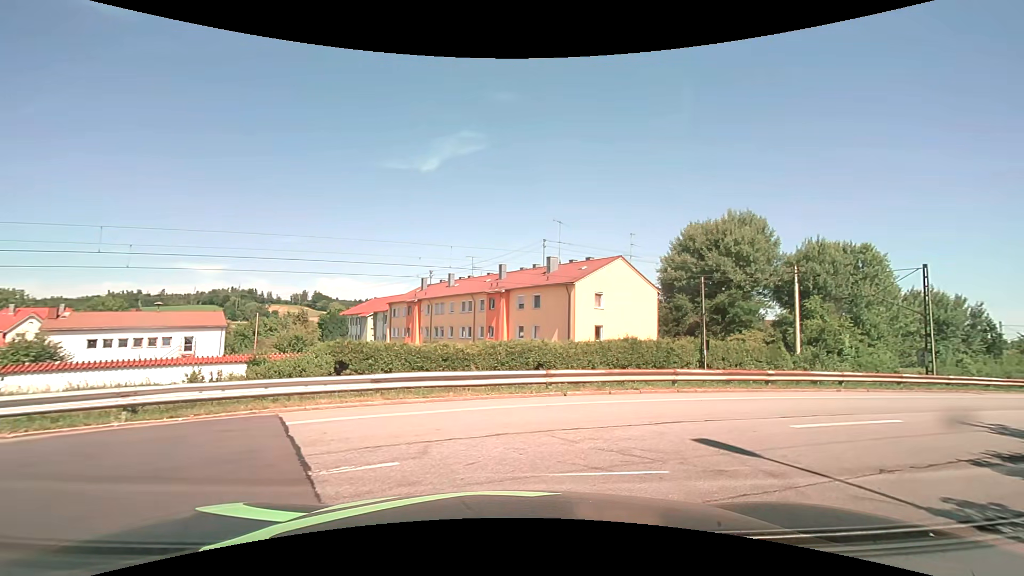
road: unclassified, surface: asphalt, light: Day
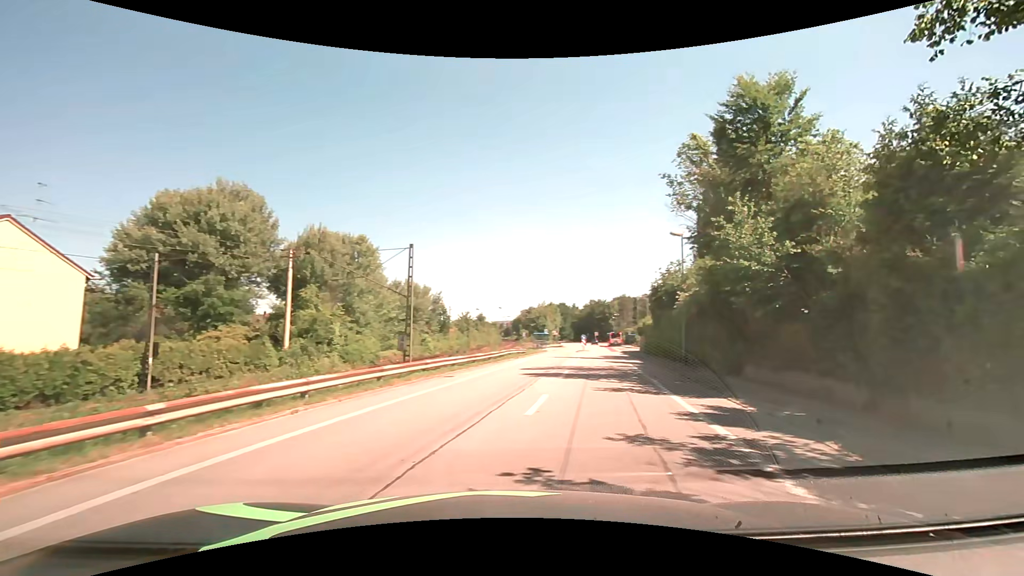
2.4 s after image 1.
(+3.9, +8.1) m; +50°
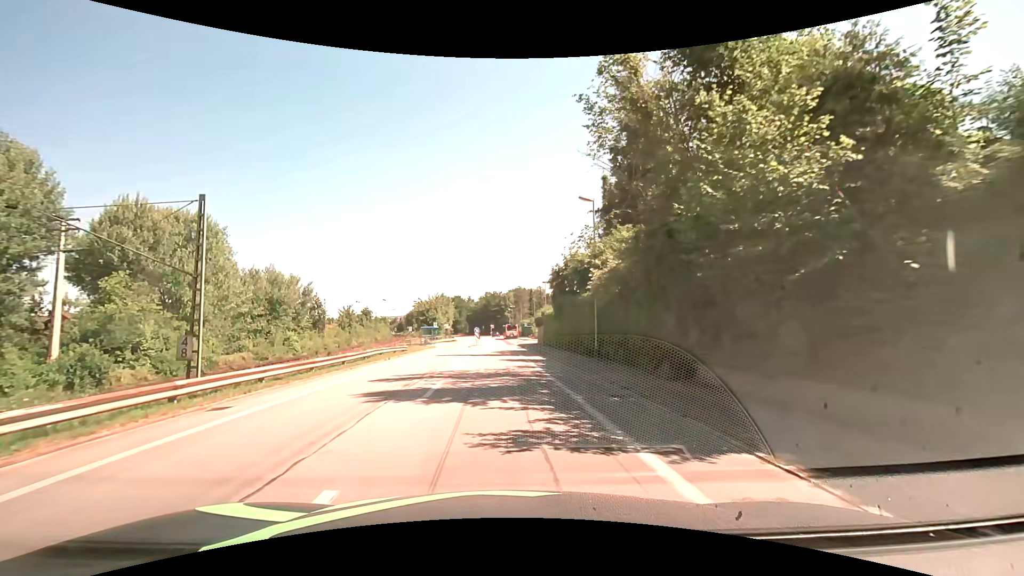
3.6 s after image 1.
(+1.5, +7.7) m; +14°
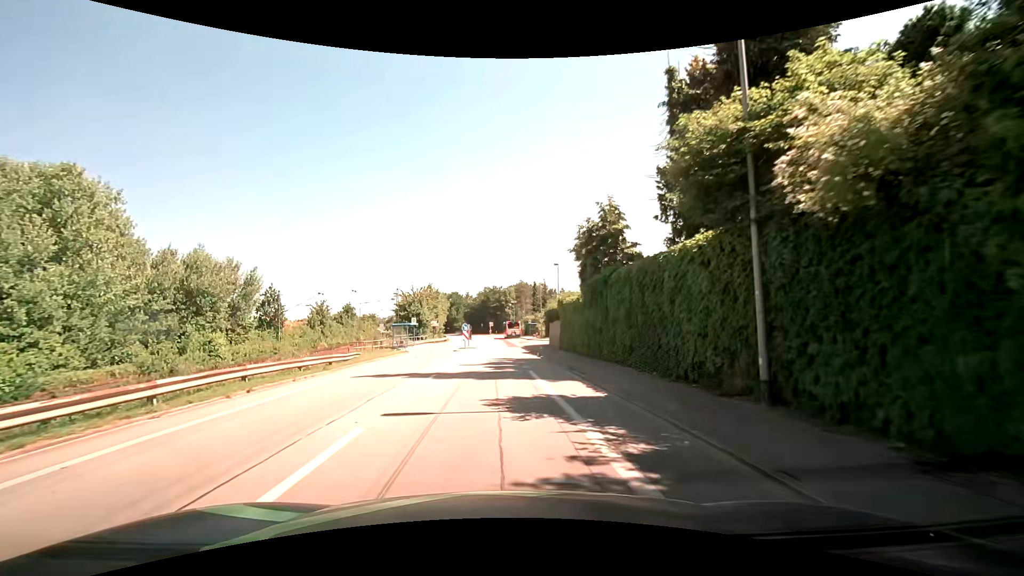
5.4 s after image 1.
(+0.1, +16.3) m; 0°
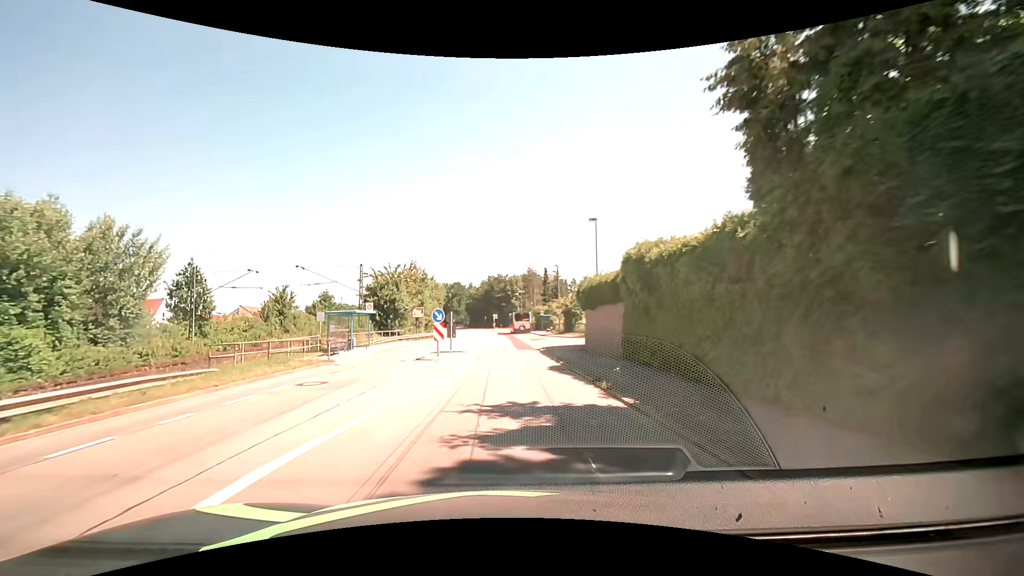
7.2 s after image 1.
(-0.1, +18.5) m; -1°
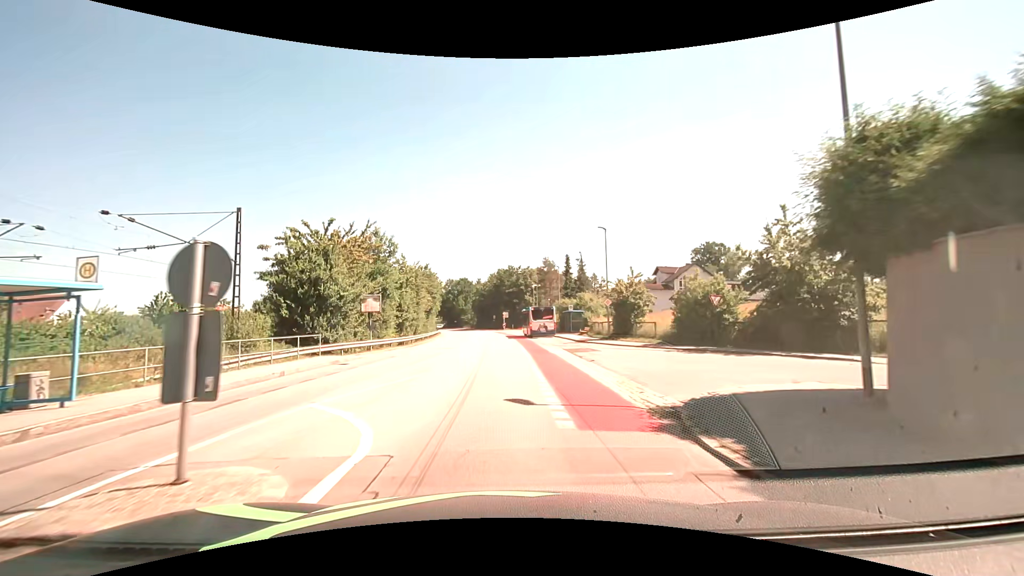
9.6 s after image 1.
(-0.2, +22.6) m; -1°
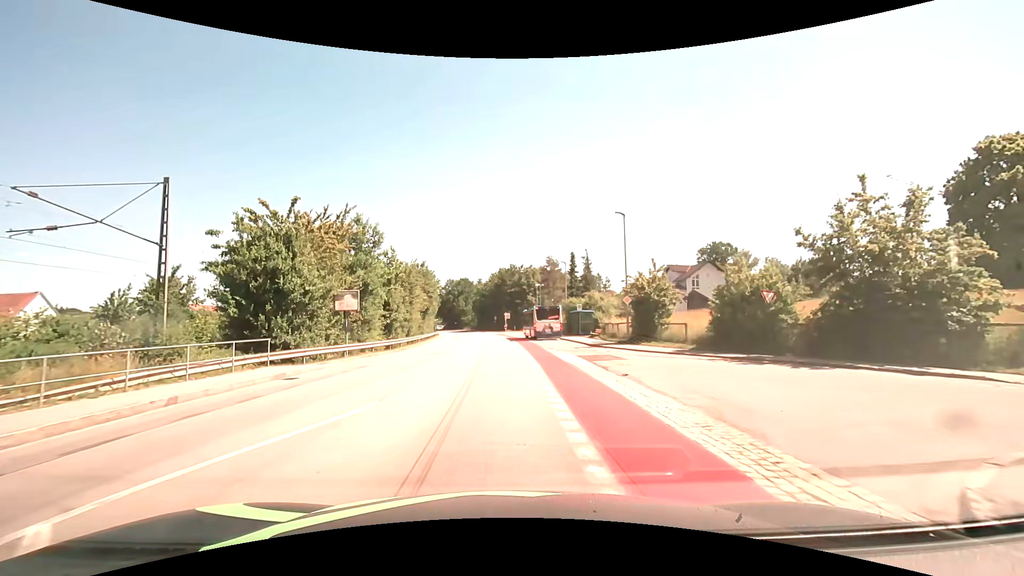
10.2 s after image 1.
(0.0, +5.2) m; 0°
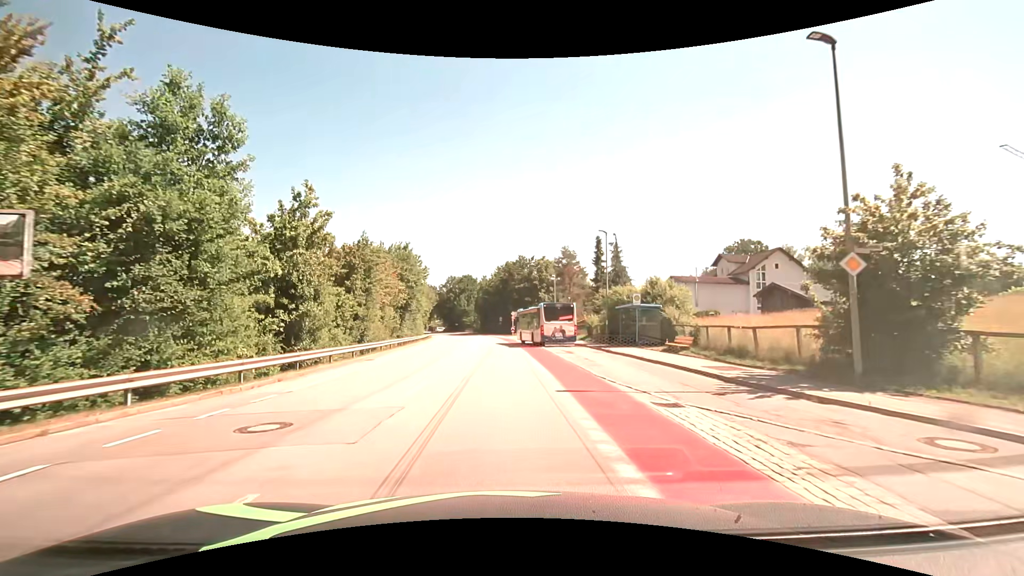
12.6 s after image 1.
(-0.1, +19.3) m; -1°
(0, +10) (0, +20) (0, +30) (0, +40) (0, +50) (+1, +60) (+3, +70) (+8, +78) (+14, +86) (+21, +94) m
